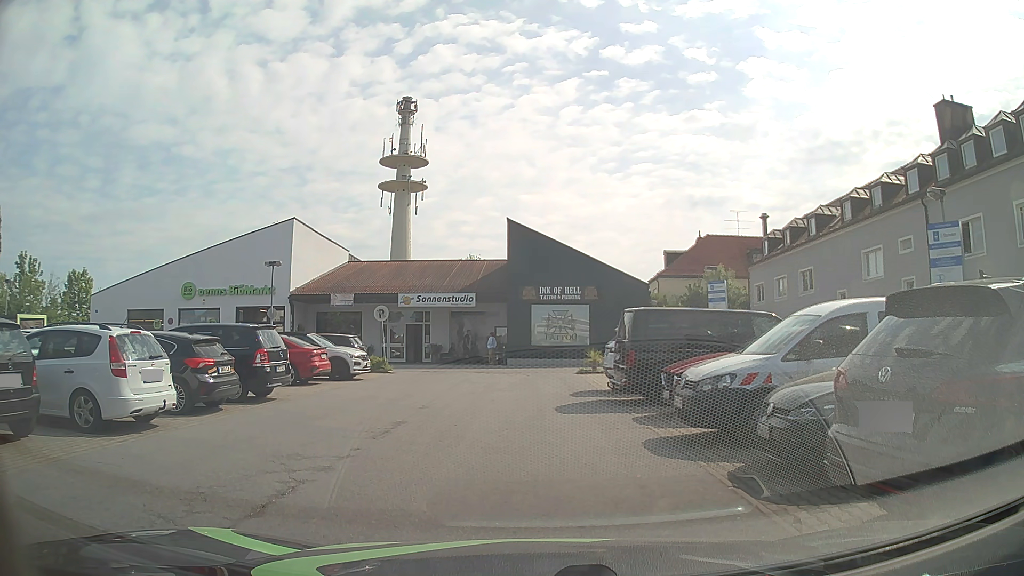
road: residential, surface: asphalt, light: Day
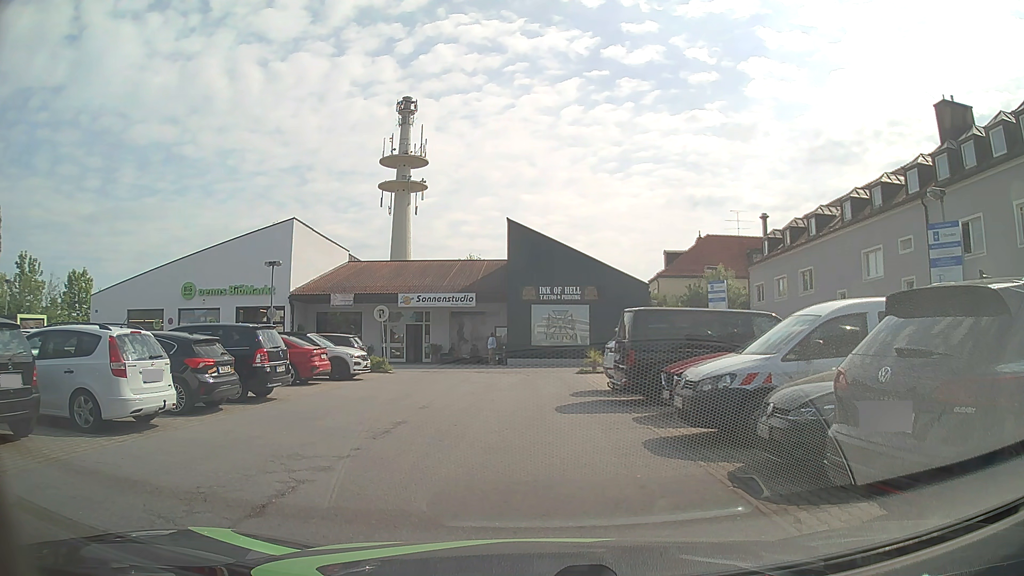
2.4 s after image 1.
(0.0, 0.0) m; 0°
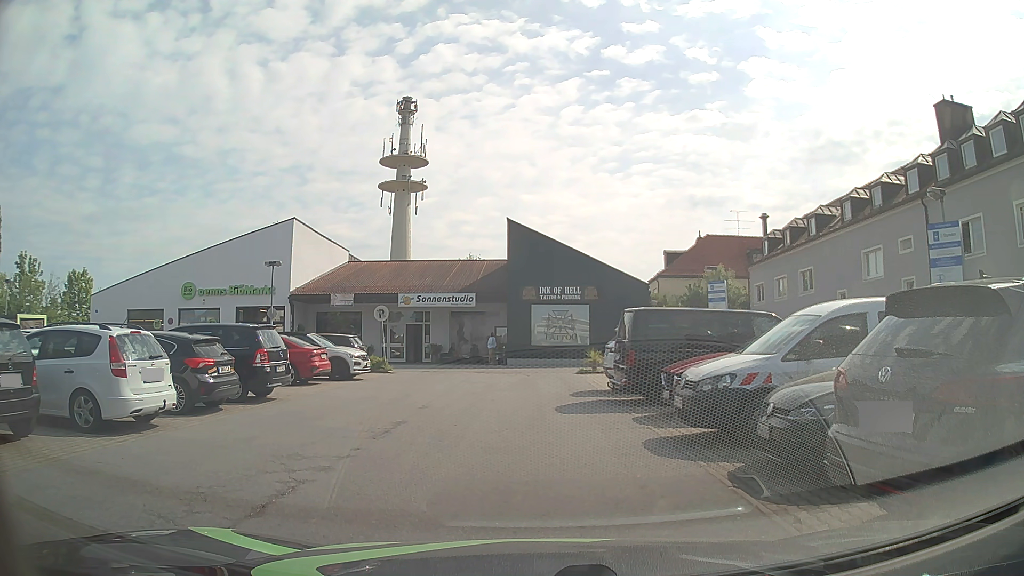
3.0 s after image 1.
(0.0, 0.0) m; 0°
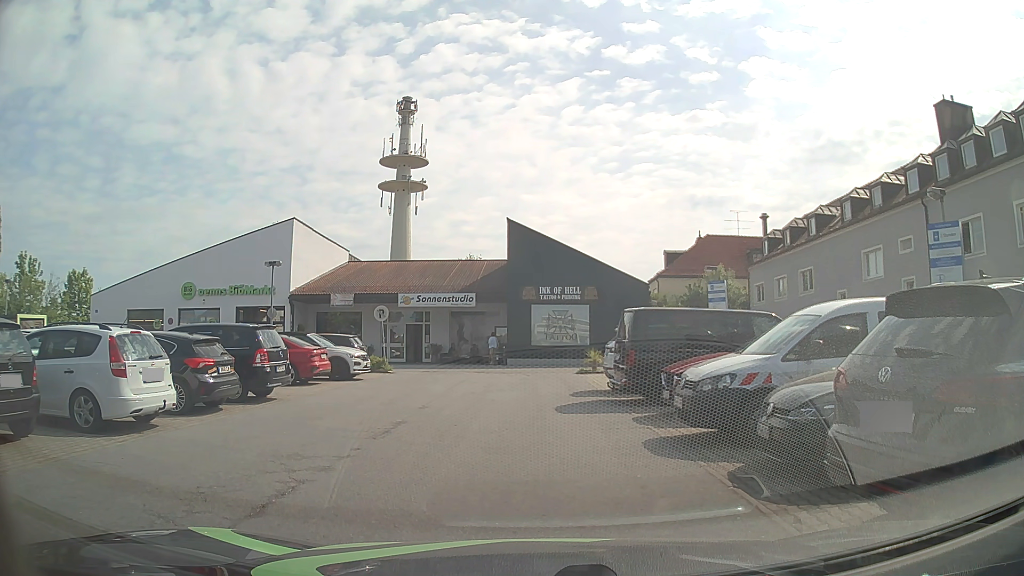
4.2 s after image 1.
(0.0, 0.0) m; 0°
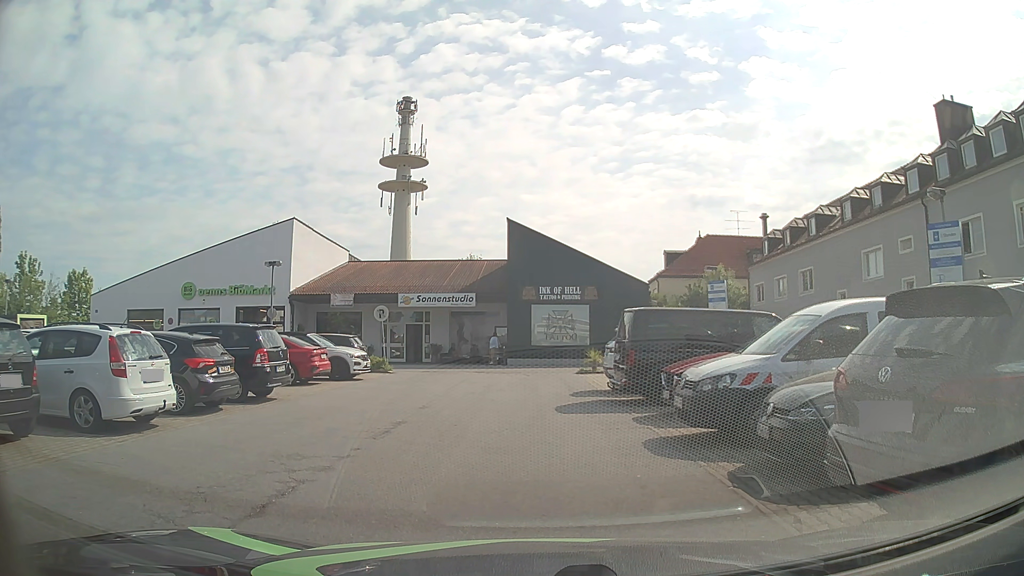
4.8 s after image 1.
(0.0, 0.0) m; 0°
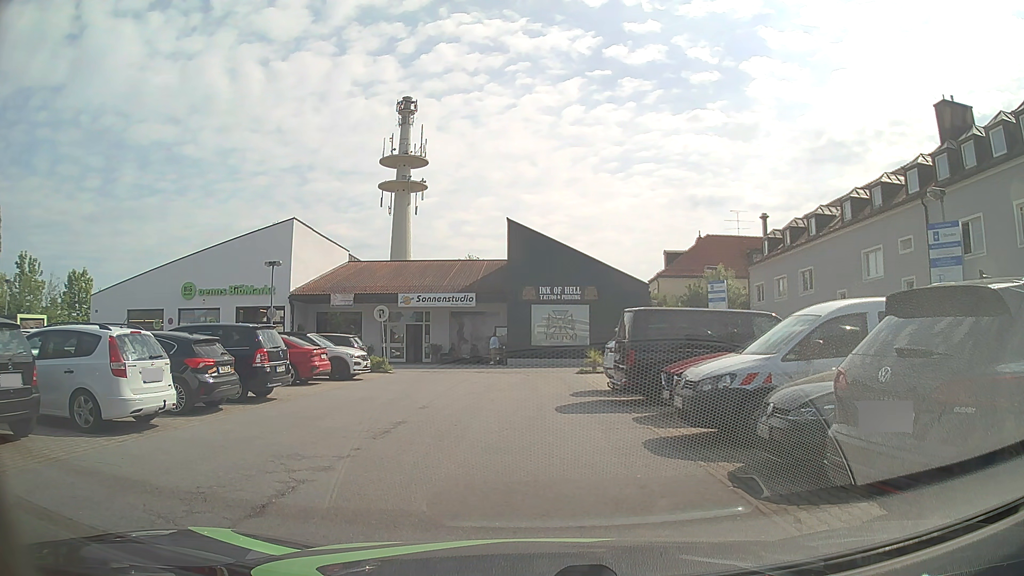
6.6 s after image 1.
(0.0, 0.0) m; 0°
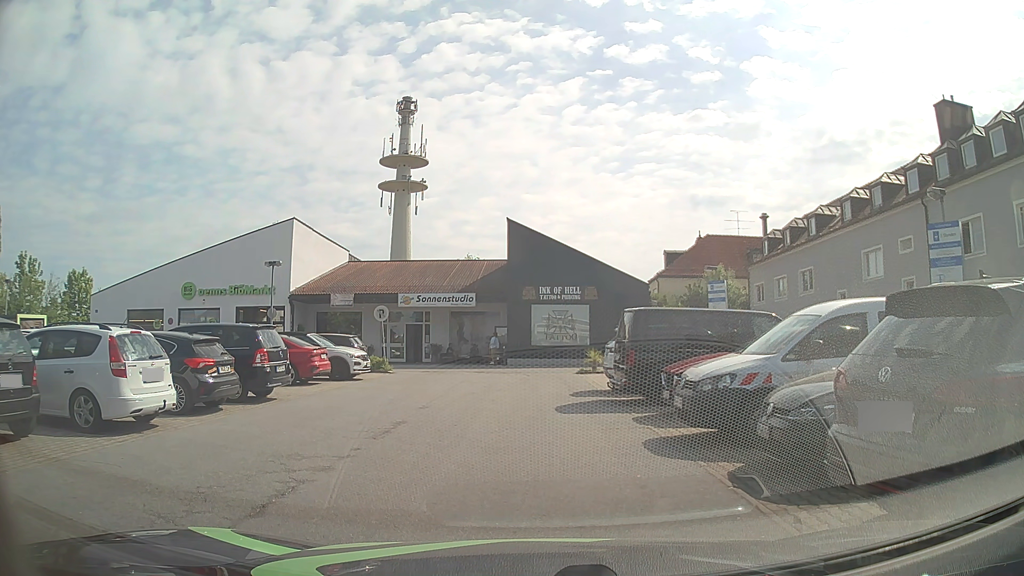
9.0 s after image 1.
(0.0, 0.0) m; 0°
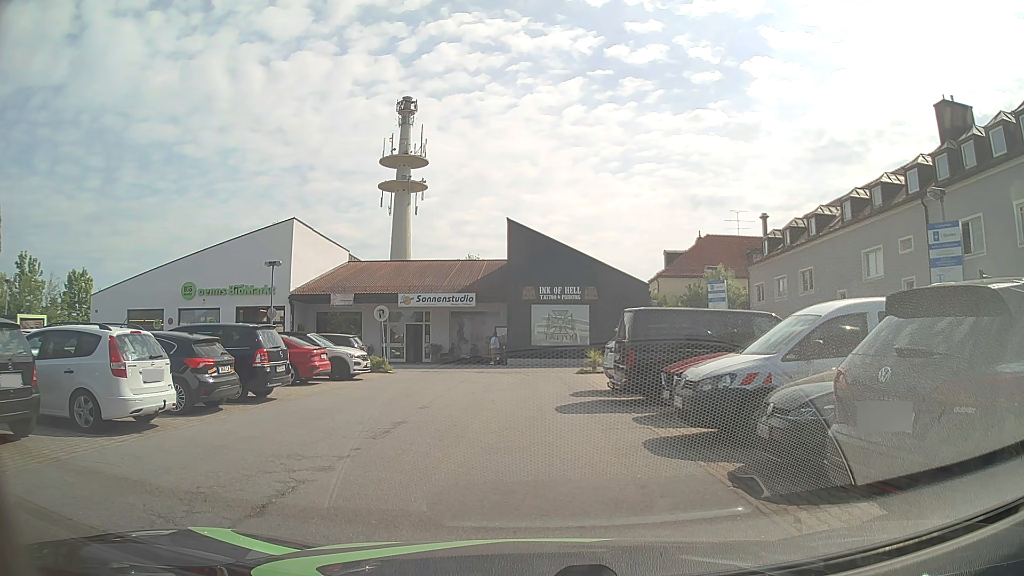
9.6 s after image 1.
(0.0, 0.0) m; 0°
